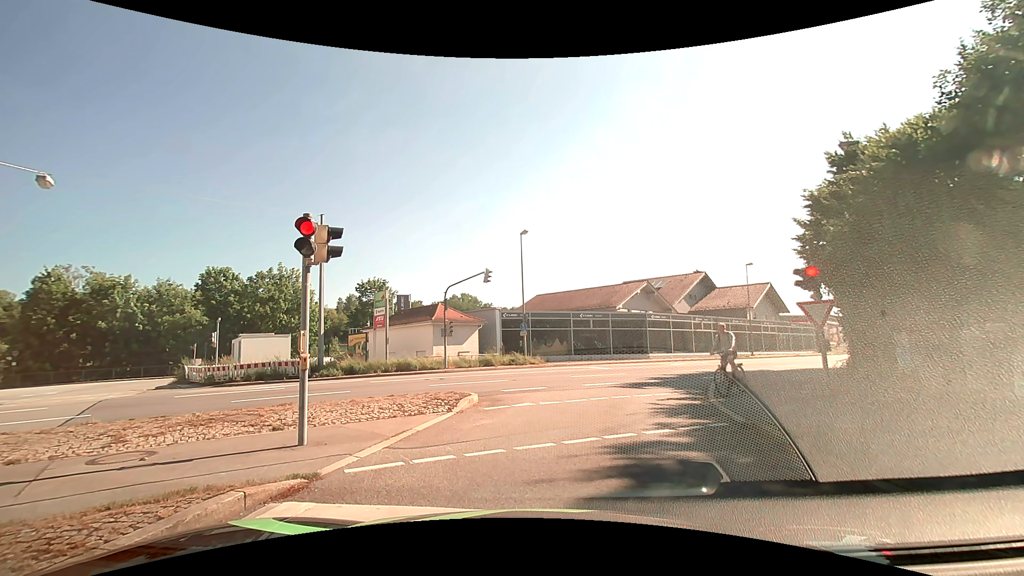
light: Day
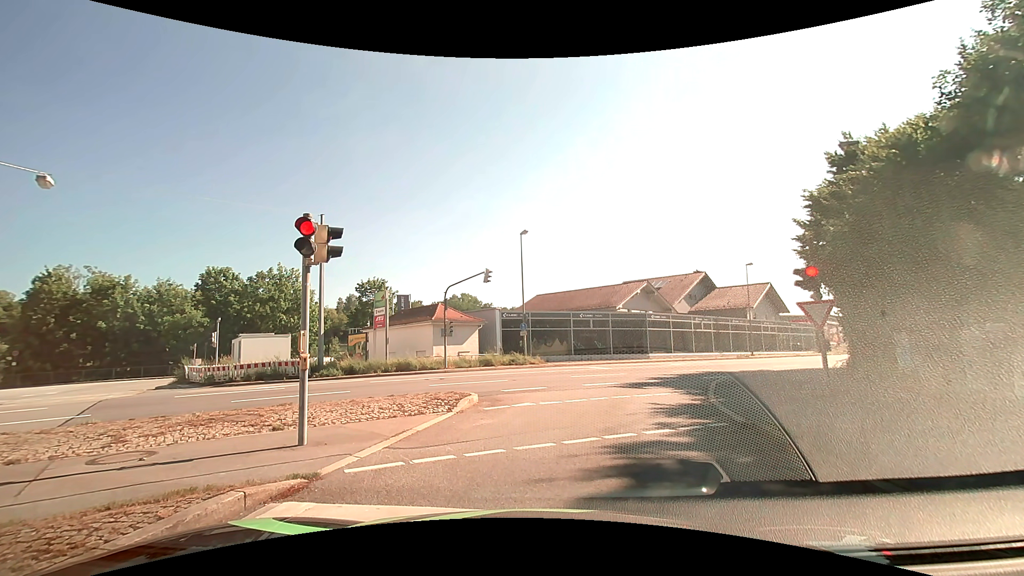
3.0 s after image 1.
(0.0, 0.0) m; 0°
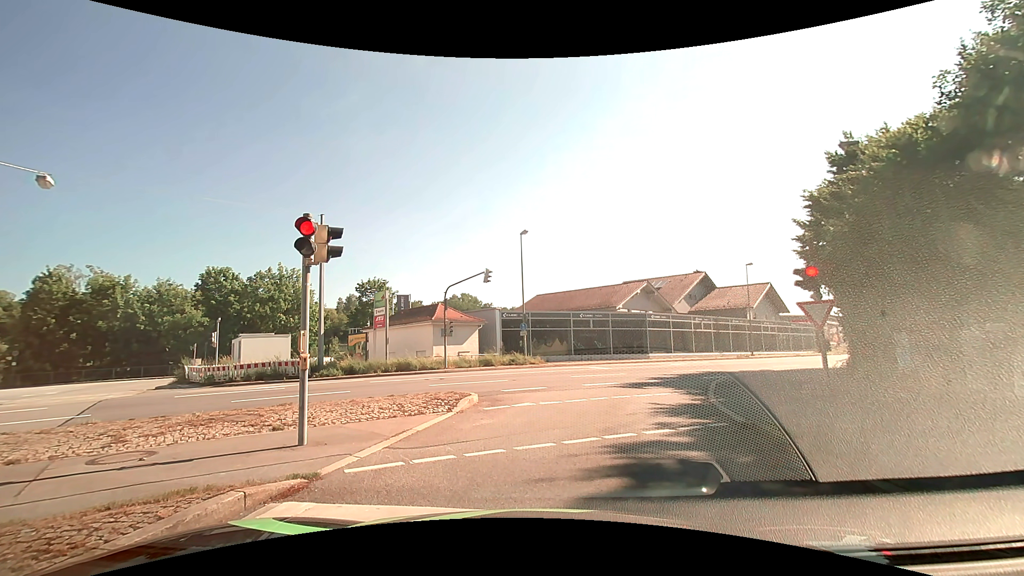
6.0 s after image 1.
(0.0, 0.0) m; 0°
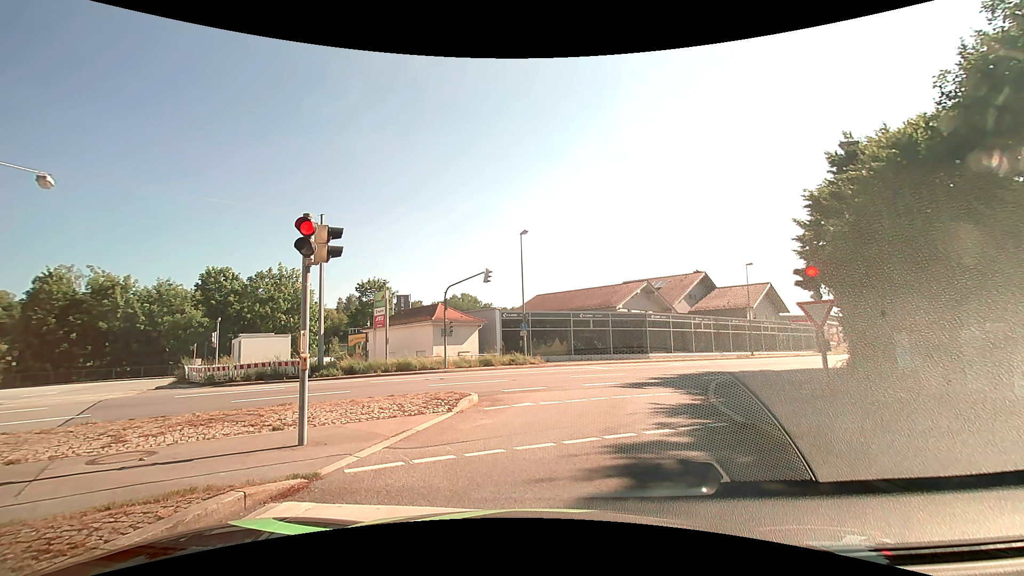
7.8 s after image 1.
(0.0, 0.0) m; 0°
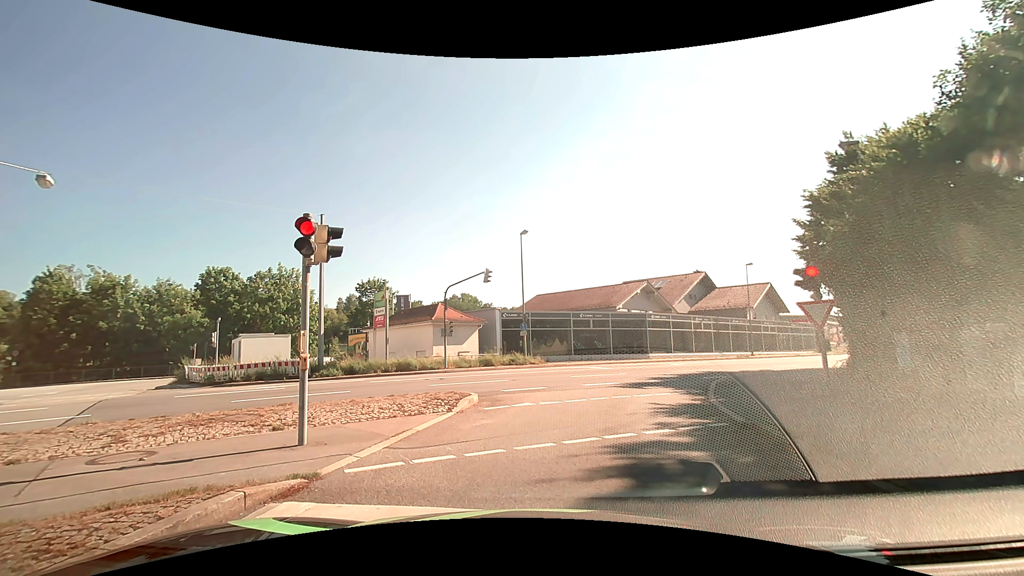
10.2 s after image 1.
(0.0, 0.0) m; 0°
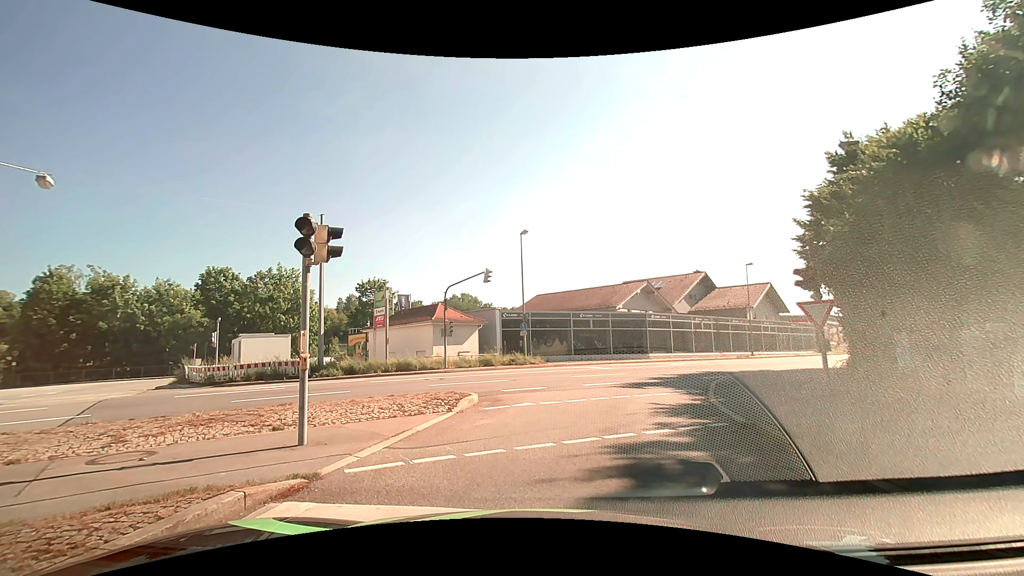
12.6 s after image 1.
(0.0, 0.0) m; 0°
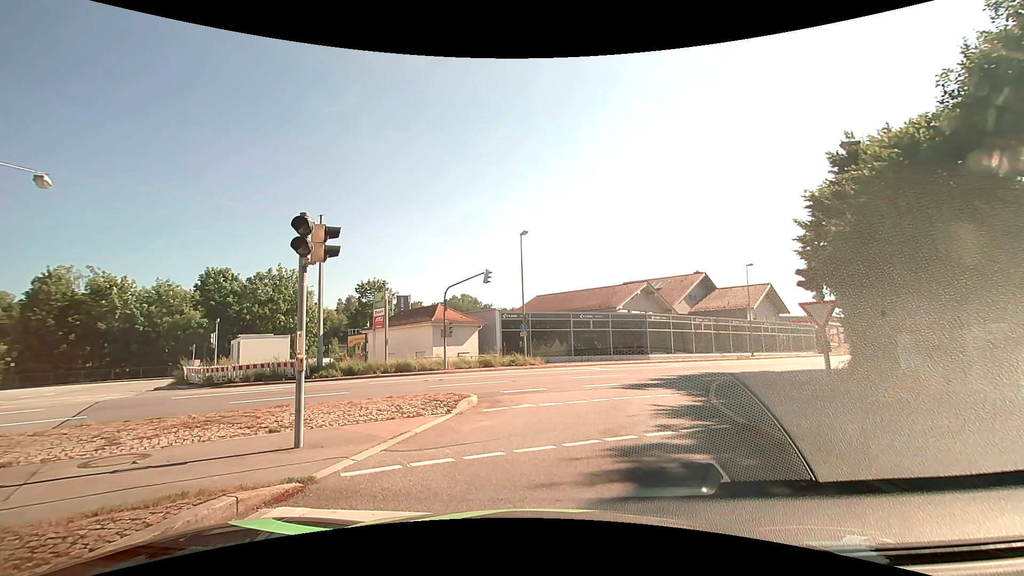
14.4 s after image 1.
(0.0, +0.1) m; 0°
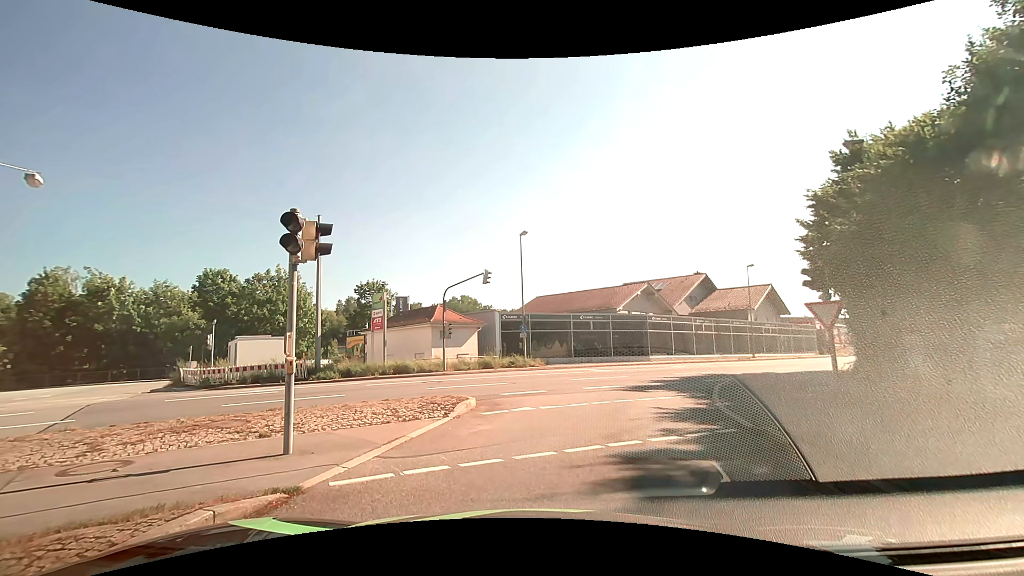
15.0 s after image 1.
(0.0, +0.3) m; 0°
